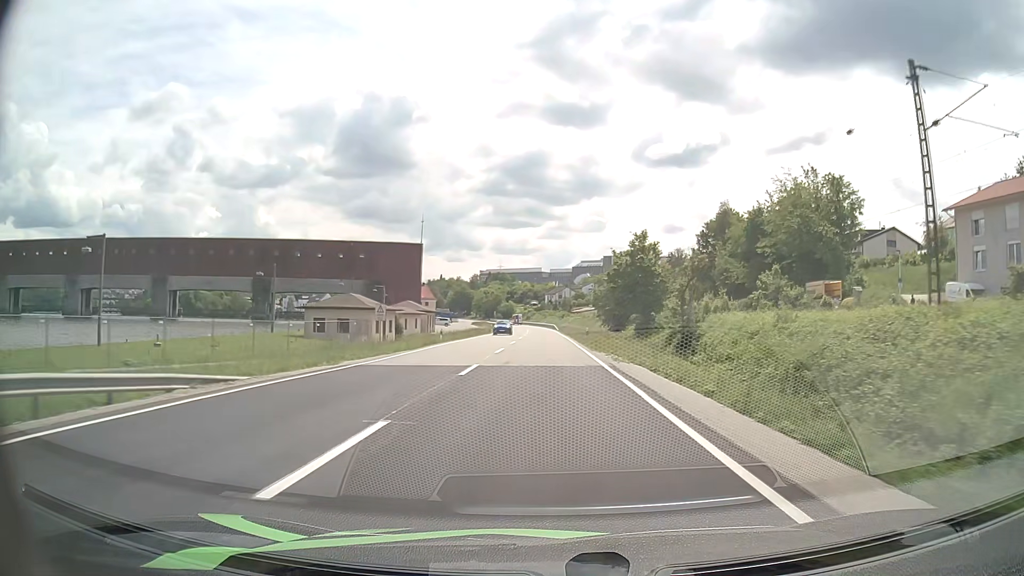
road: primary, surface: asphalt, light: Day
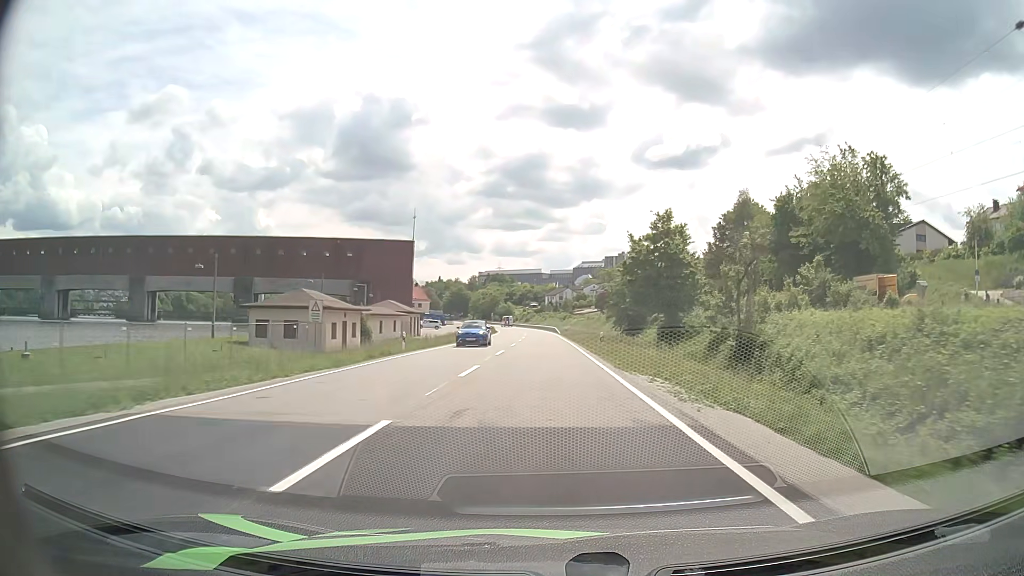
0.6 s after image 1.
(0.0, +11.8) m; 0°
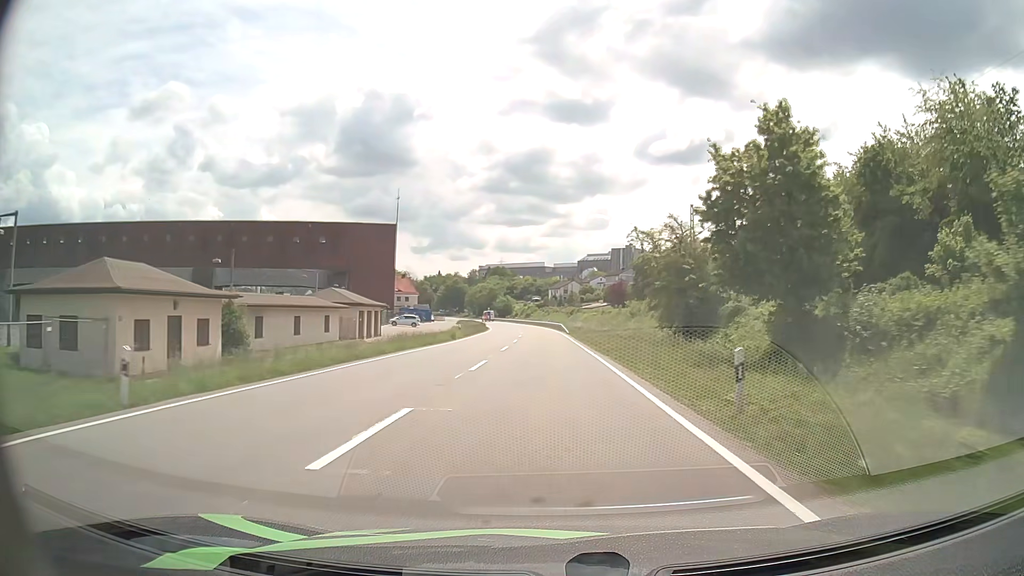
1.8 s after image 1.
(-0.1, +23.1) m; 0°
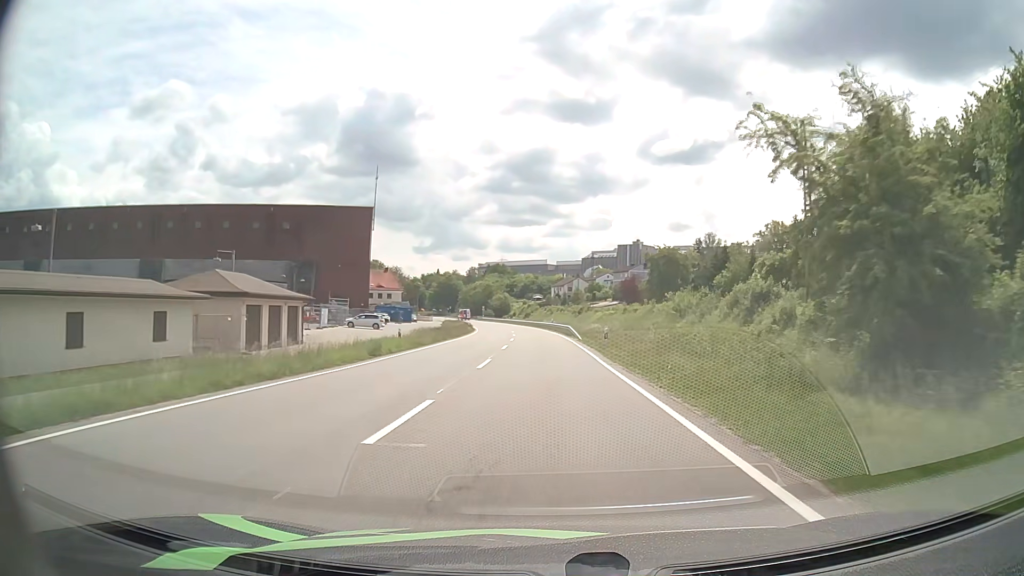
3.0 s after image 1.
(-0.1, +22.6) m; 0°
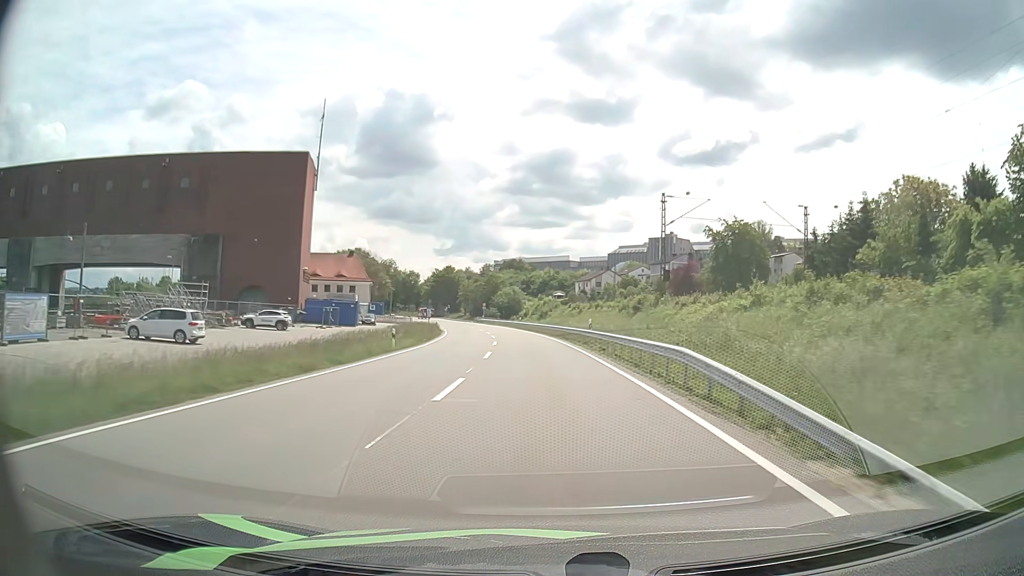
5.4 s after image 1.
(-0.4, +44.0) m; -1°
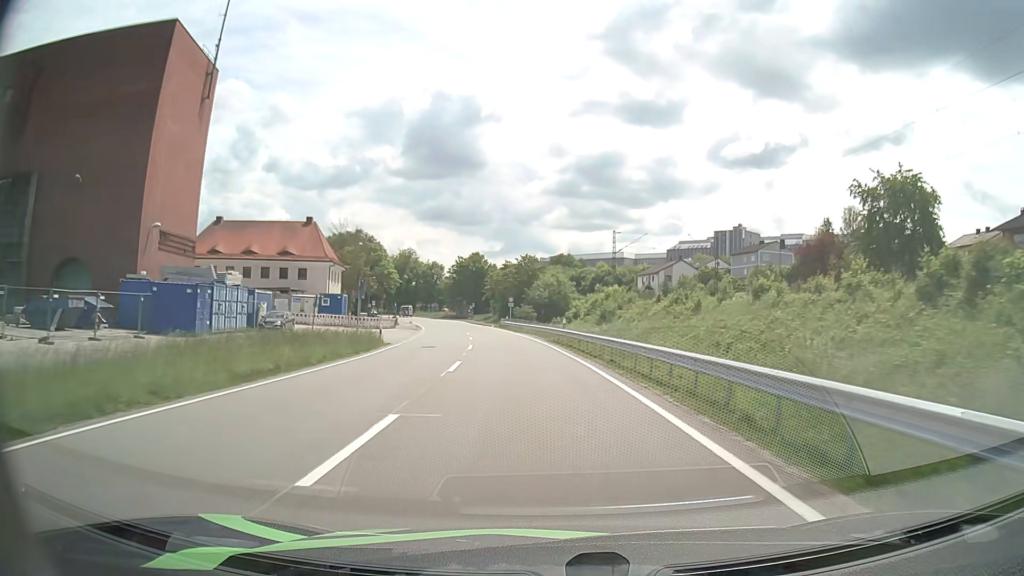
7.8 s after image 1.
(-1.4, +42.1) m; -4°
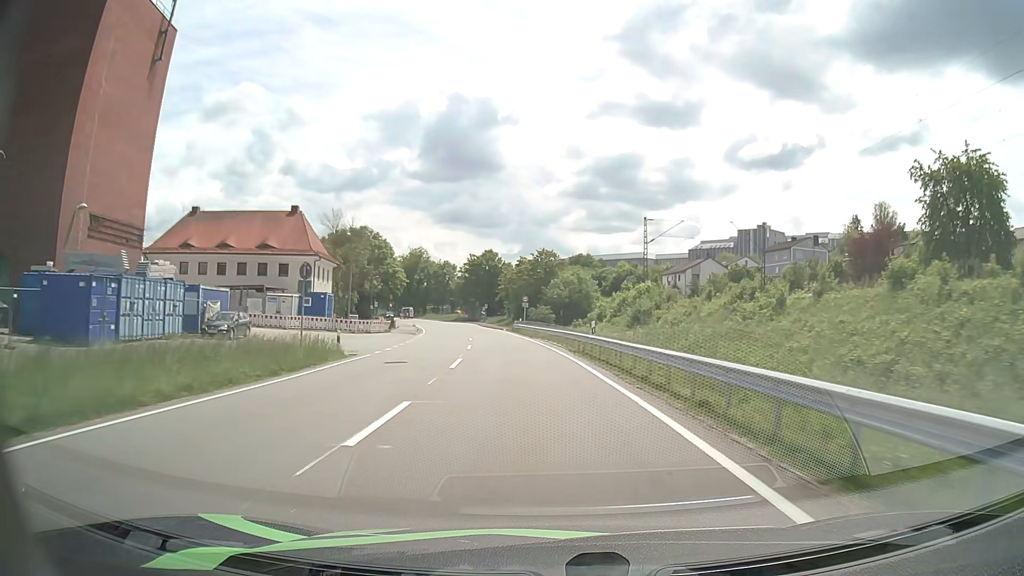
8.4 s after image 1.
(-0.1, +10.2) m; -2°
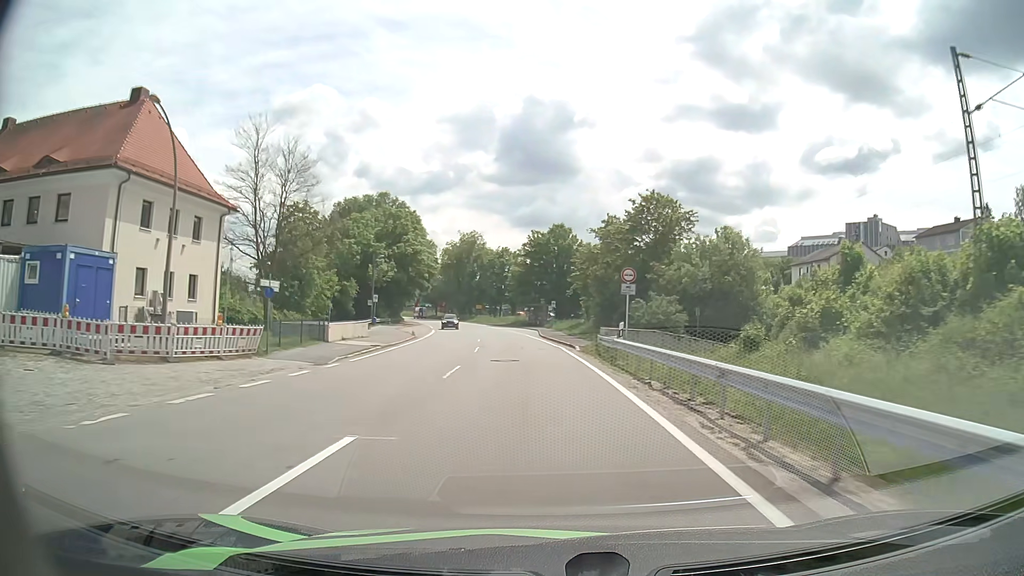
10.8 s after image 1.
(-2.2, +39.7) m; -6°
(0, +10) (-1, +20) (-1, +30) (-2, +40) (-3, +50) (-4, +60) (-6, +70) (-8, +80) (-10, +89) (-12, +99) m
